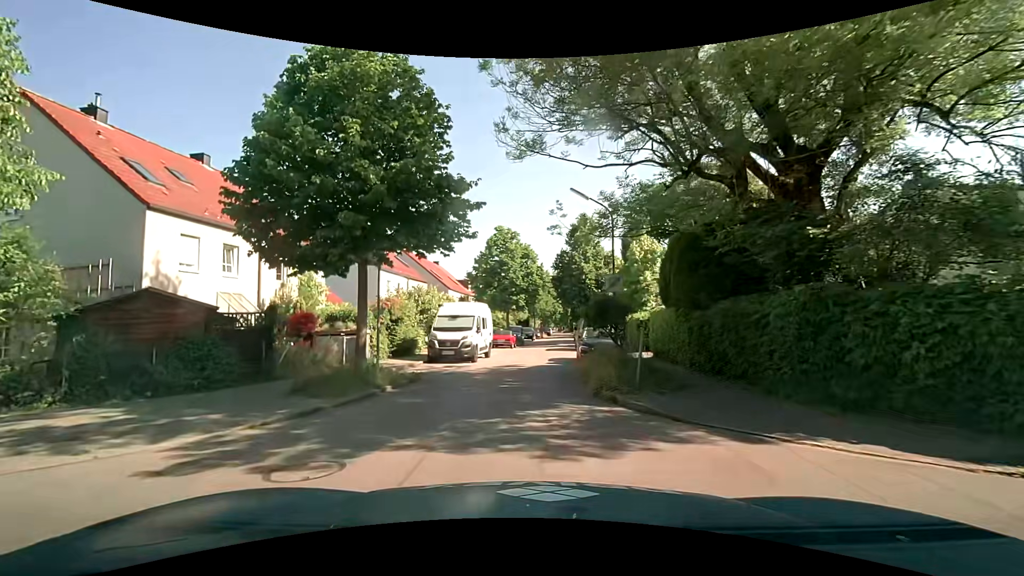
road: residential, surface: asphalt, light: Day
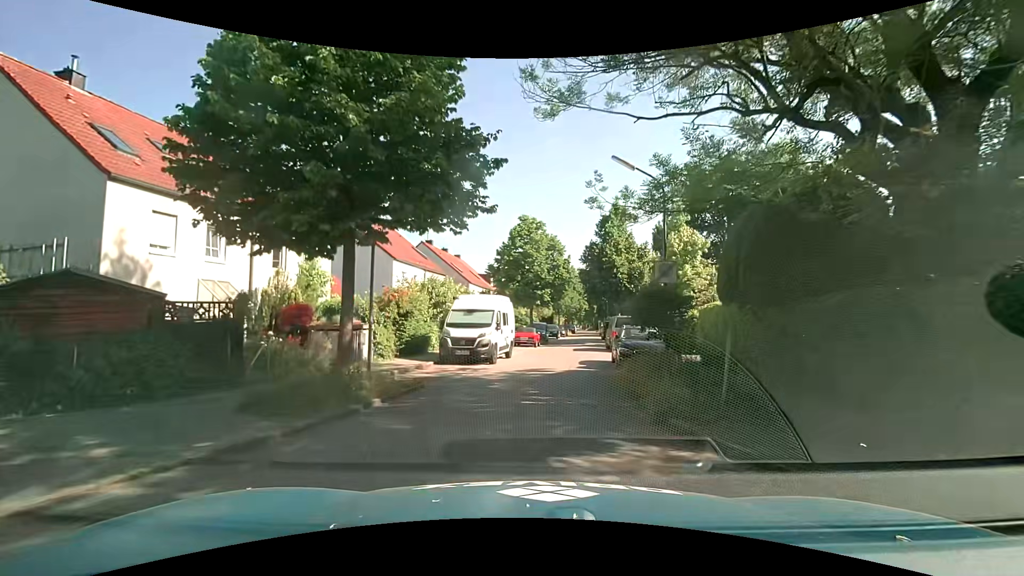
(-0.1, +3.1) m; -2°
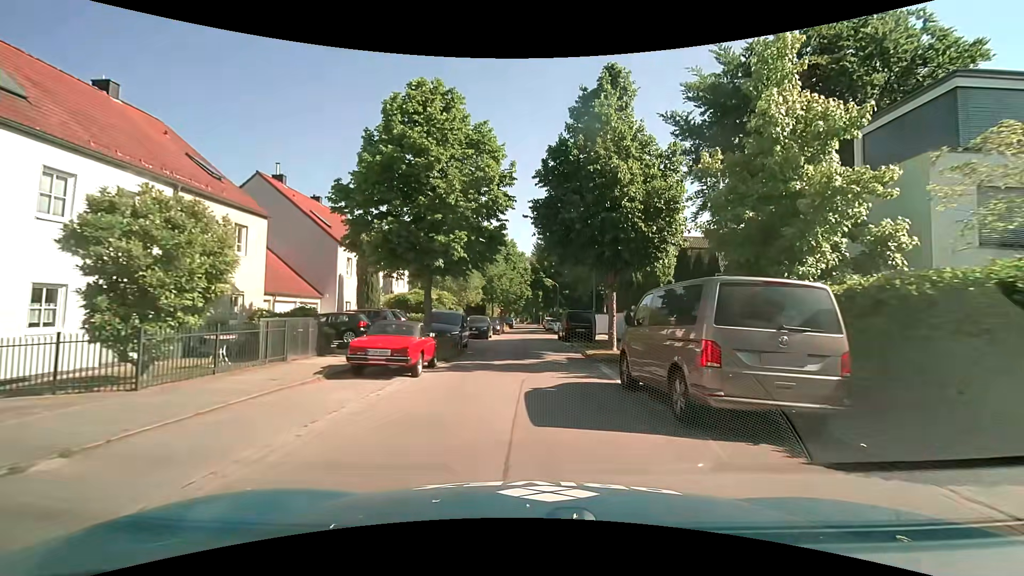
(+1.3, +21.1) m; +7°
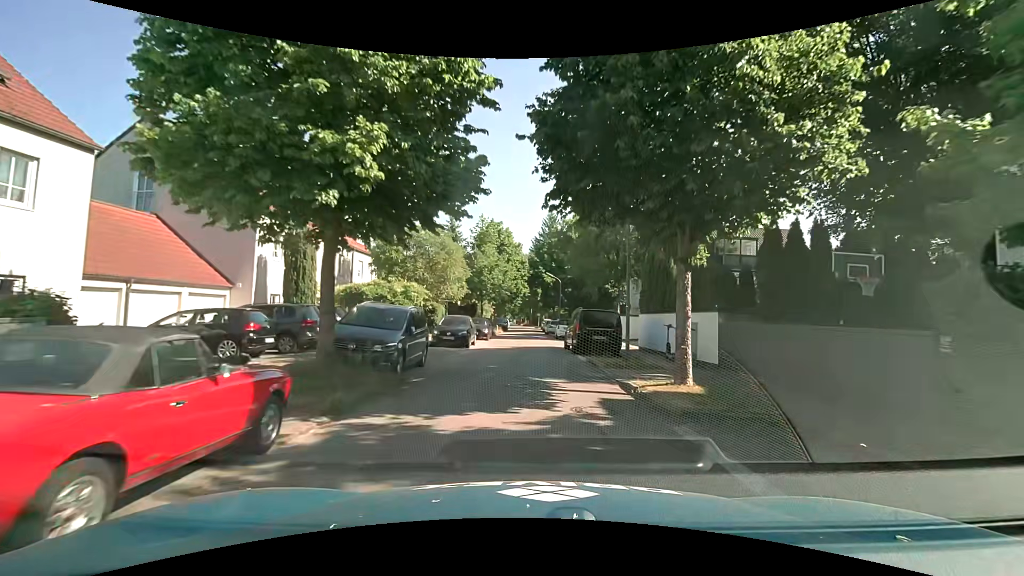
(0.0, +8.8) m; 0°
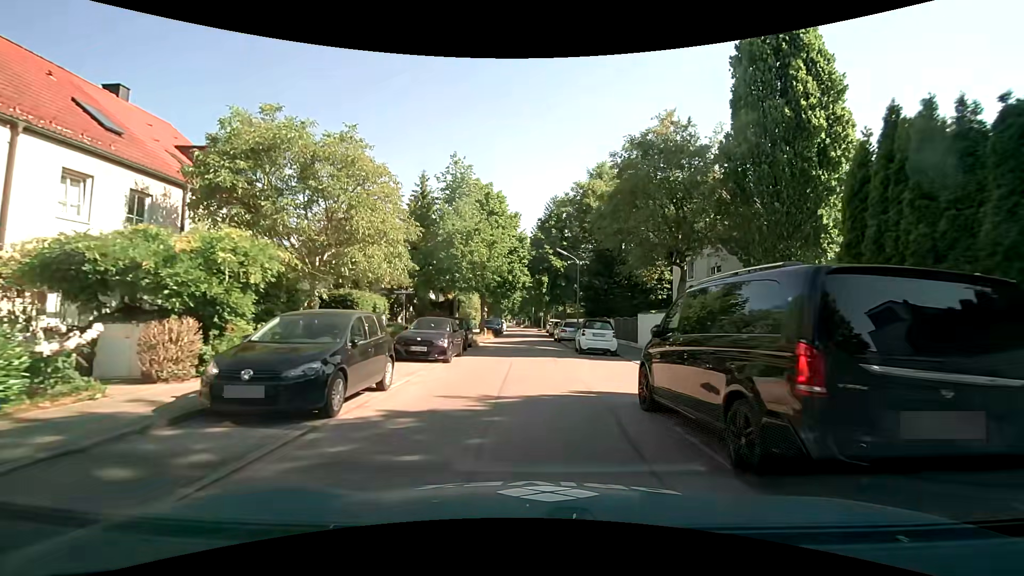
(0.0, +16.1) m; 0°
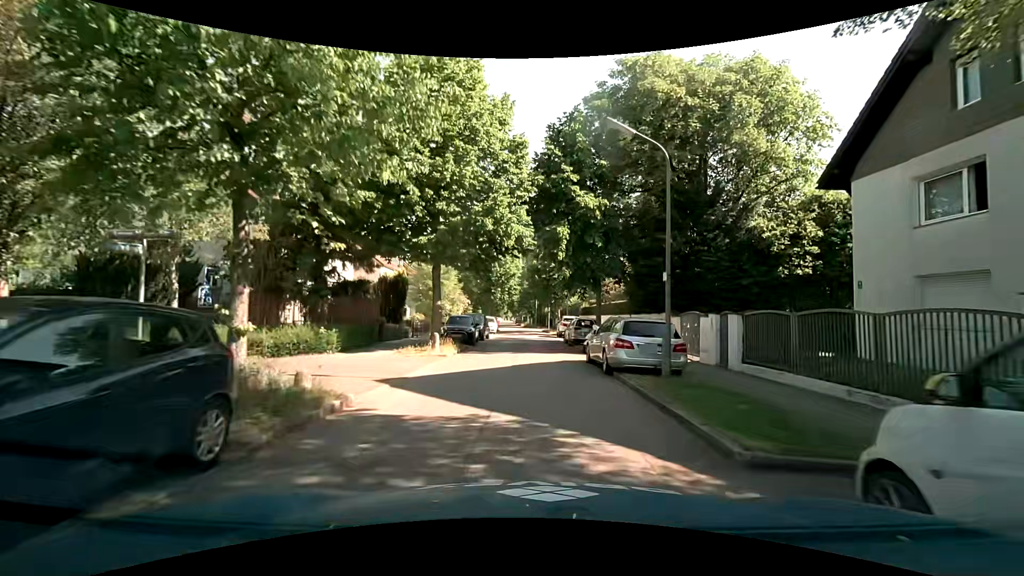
(+0.3, +20.3) m; +1°
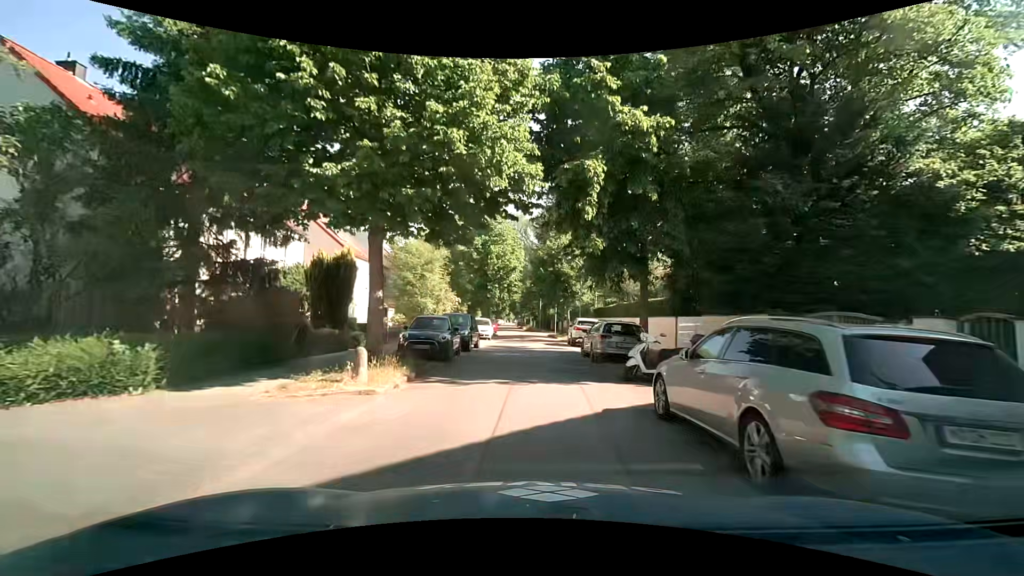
(-0.1, +8.2) m; -1°
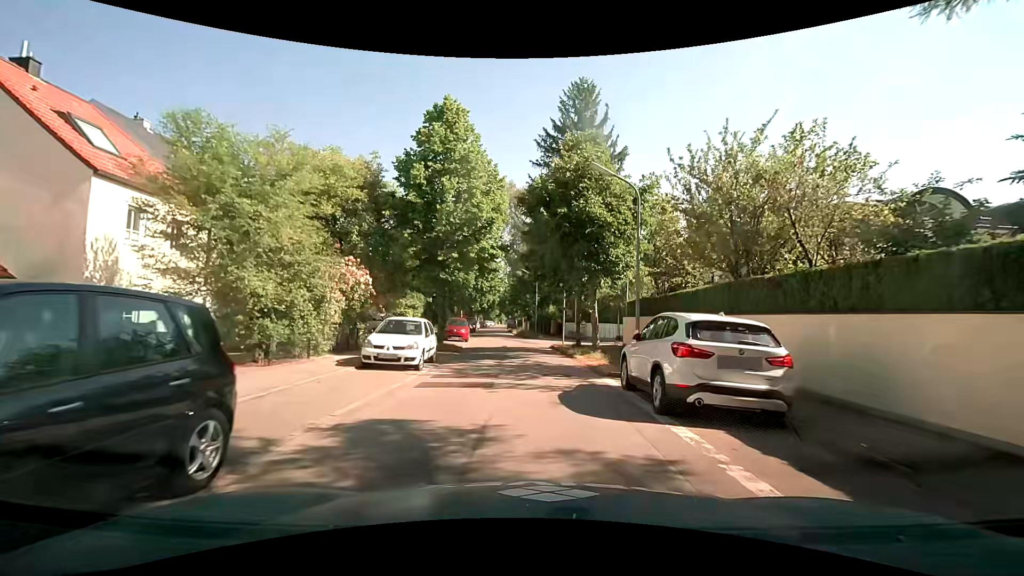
(+0.3, +19.7) m; +1°
(0, +10) (0, +20) (0, +30) (-1, +40) (-3, +50) (-3, +60) (-4, +70) (-5, +80) (-5, +90) (-6, +100) m
